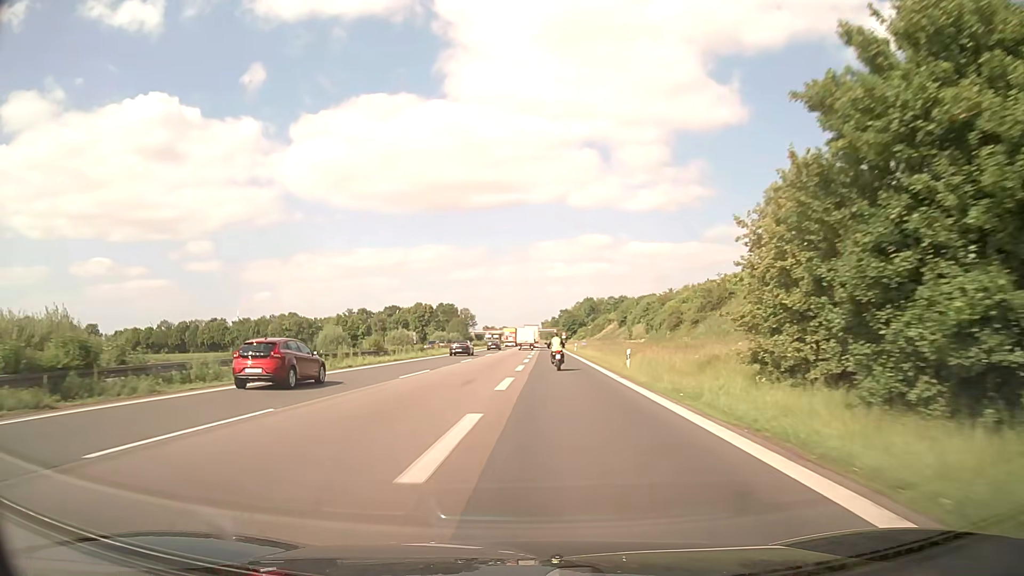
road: motorway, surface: asphalt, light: Day
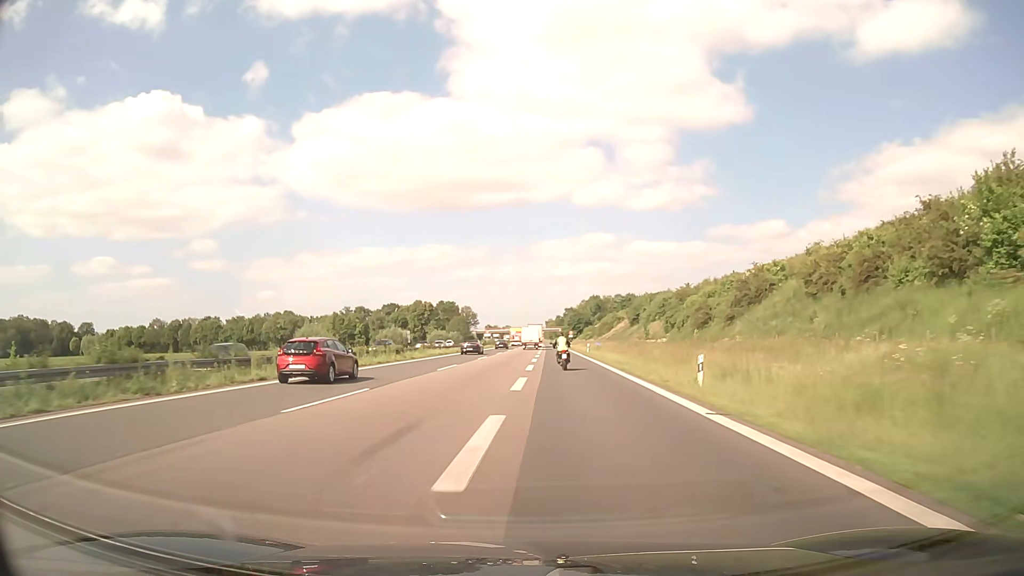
(0.0, +12.5) m; 0°
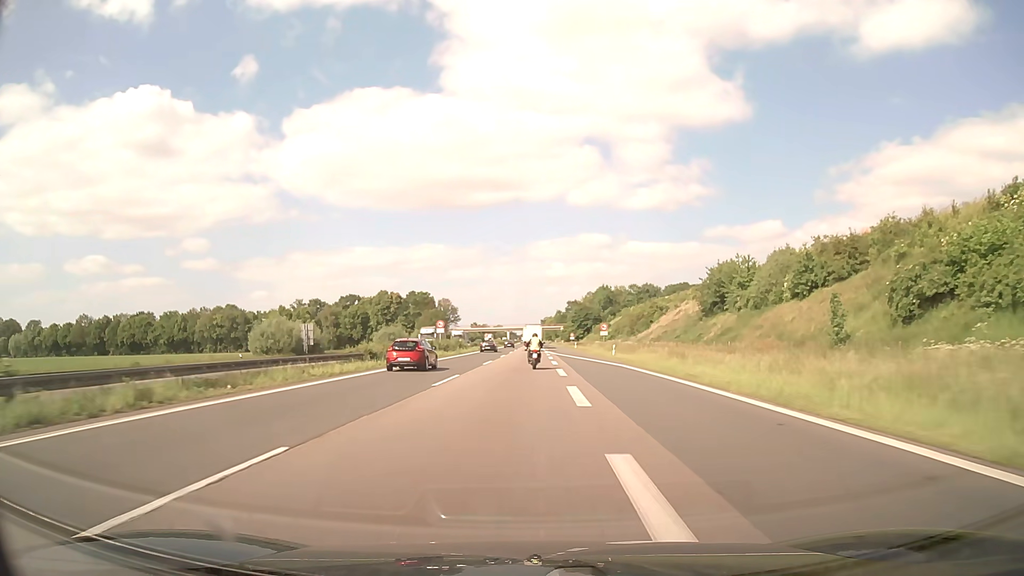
(0.0, +64.7) m; +1°
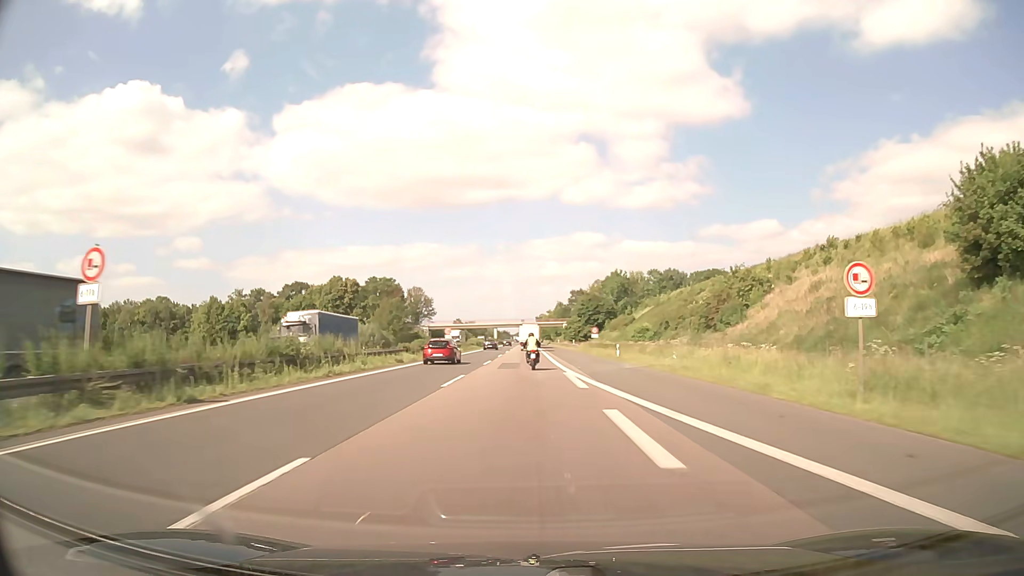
(+0.2, +55.0) m; 0°
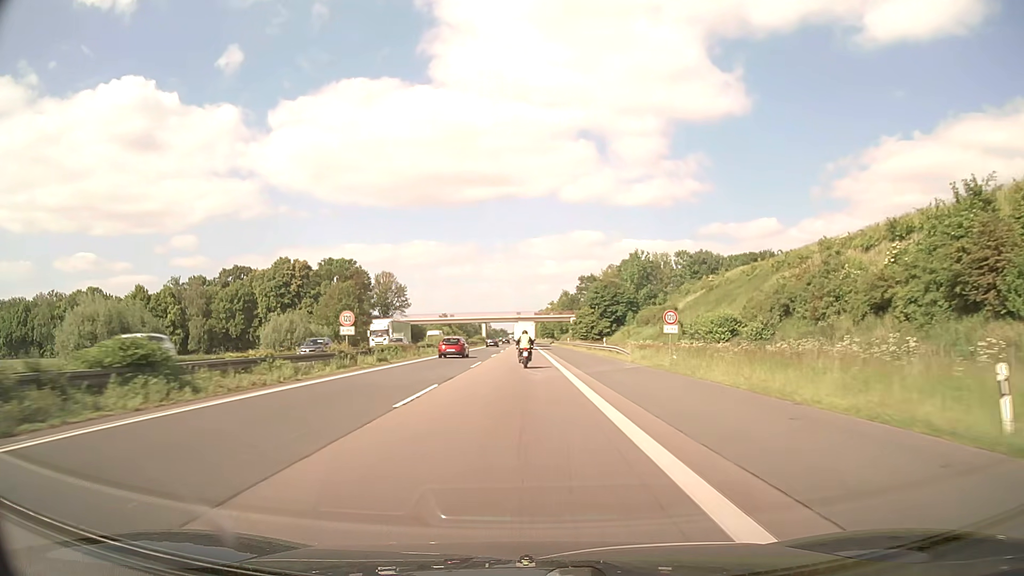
(+0.1, +42.5) m; 0°
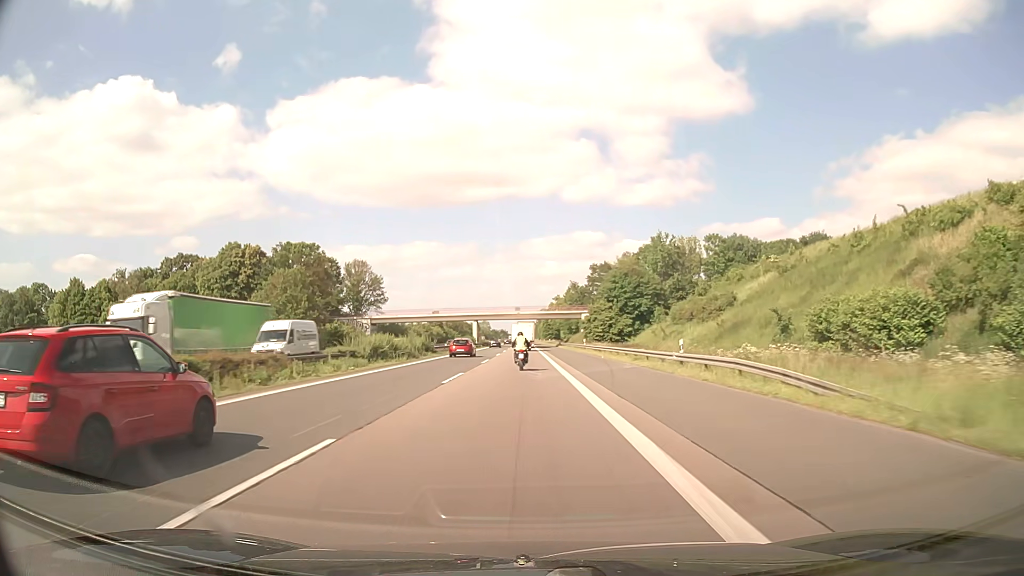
(0.0, +28.5) m; 0°
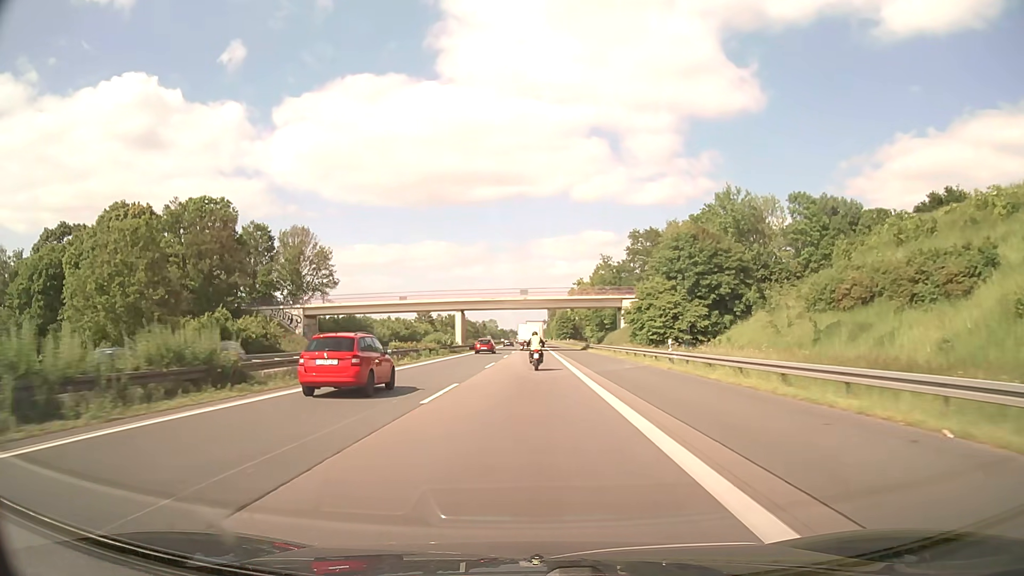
(-0.2, +42.8) m; -1°
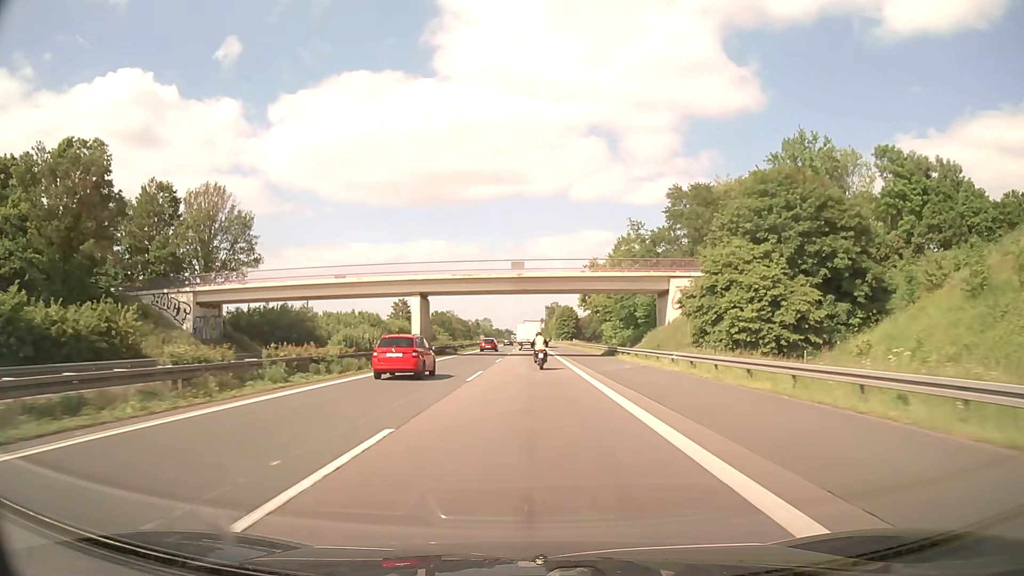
(0.0, +28.4) m; 0°
(0, +10) (0, +20) (0, +30) (0, +40) (+1, +50) (+1, +60) (+1, +70) (+1, +80) (+1, +90) (+1, +100) m
